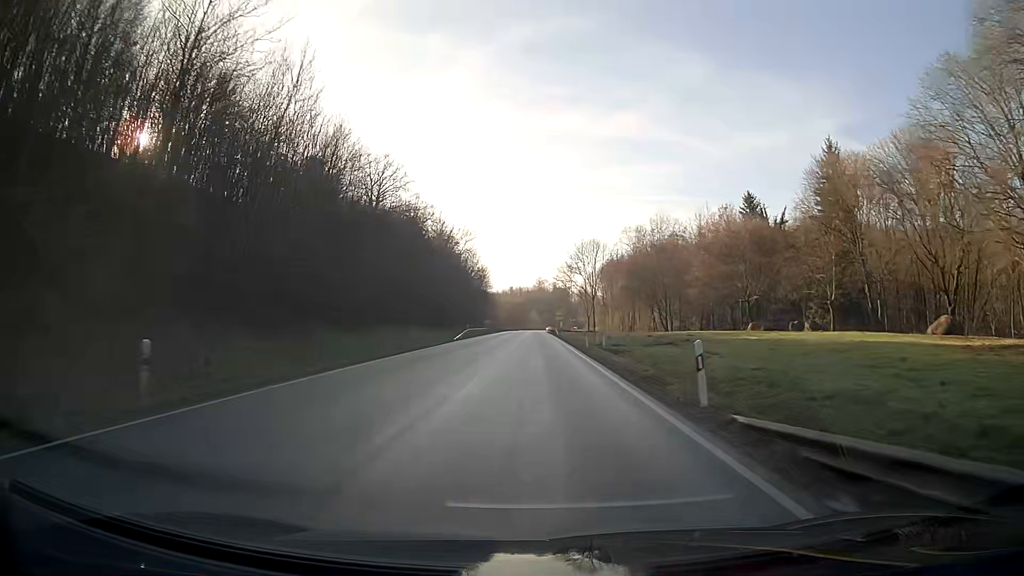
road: primary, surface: asphalt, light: Day
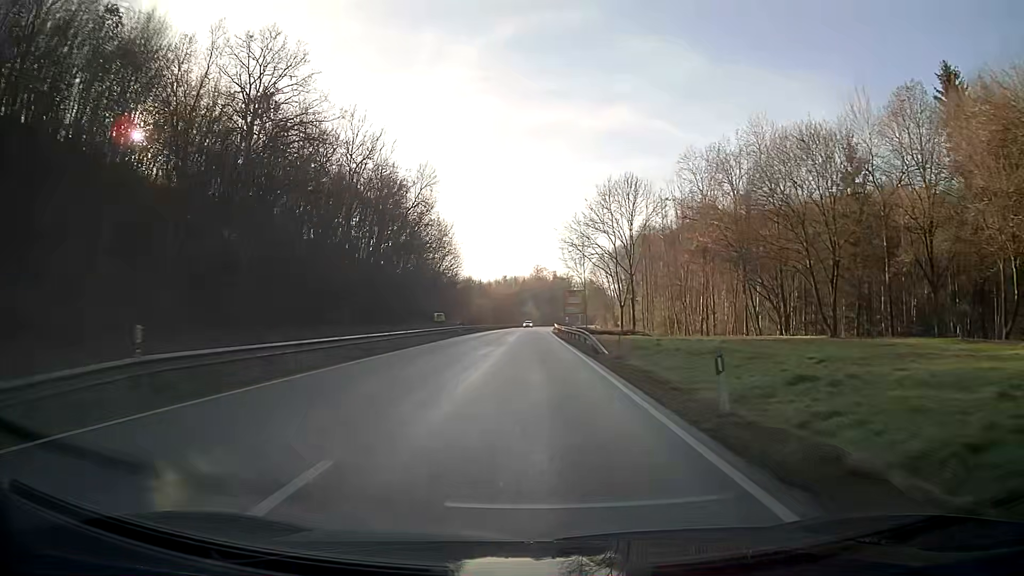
(+0.1, +53.9) m; 0°
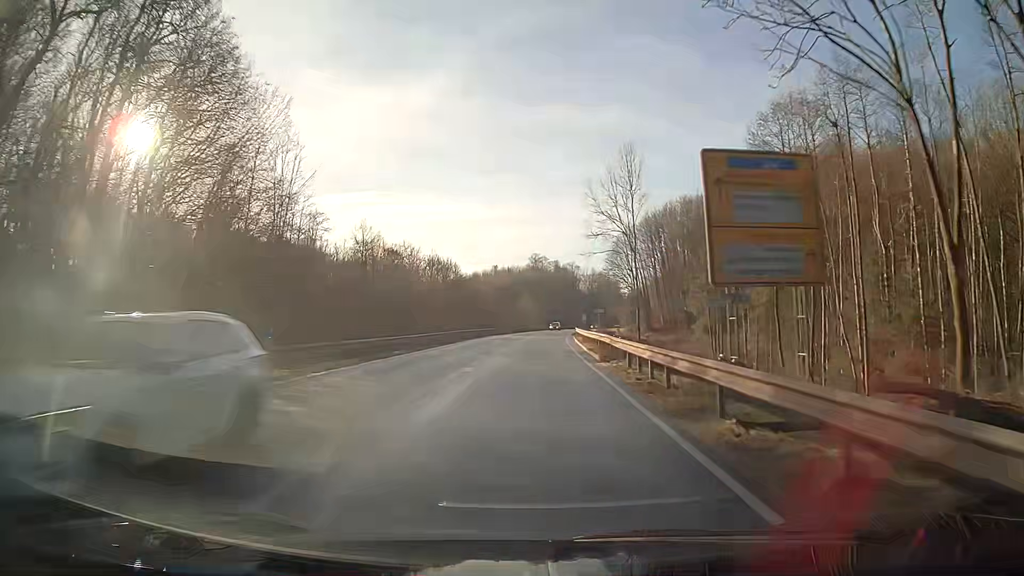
(+0.1, +64.9) m; 0°
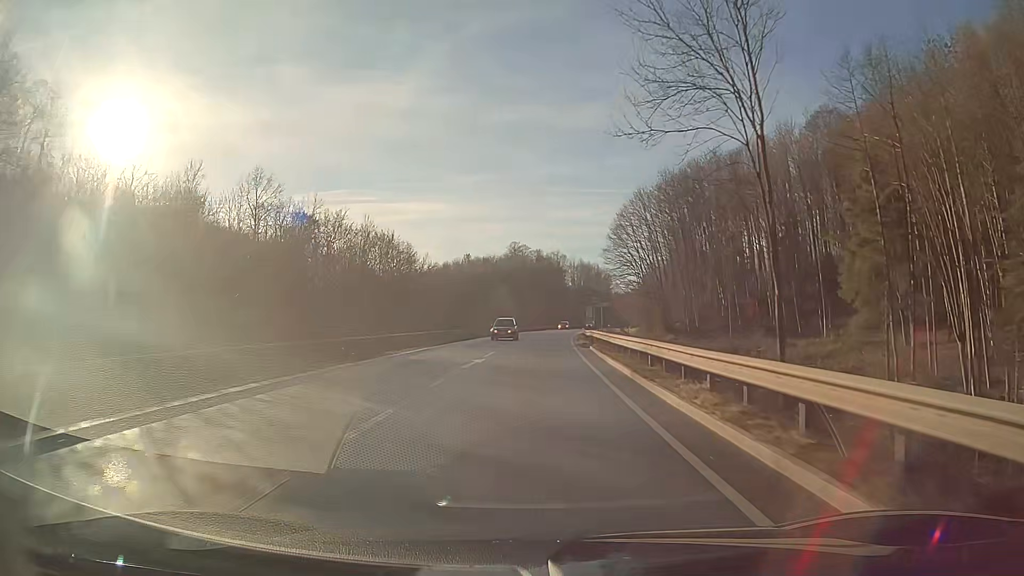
(+0.6, +38.8) m; +2°
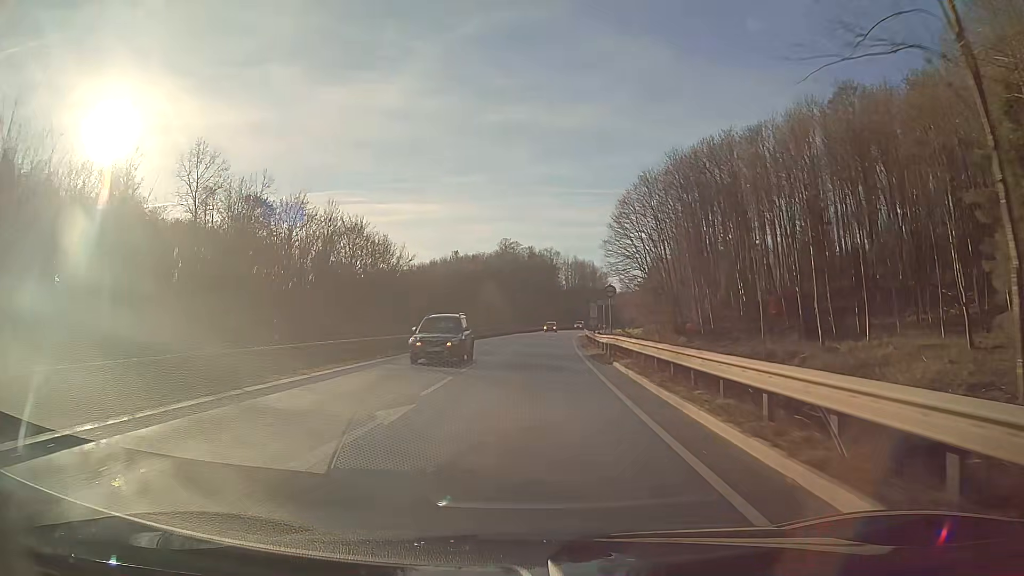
(+0.1, +12.9) m; +1°
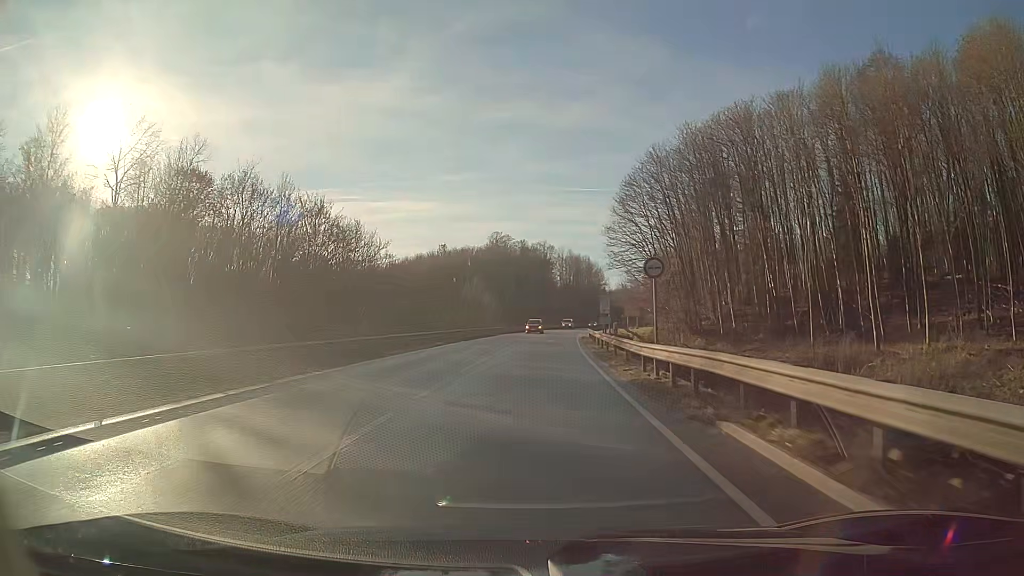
(+0.1, +12.9) m; +1°
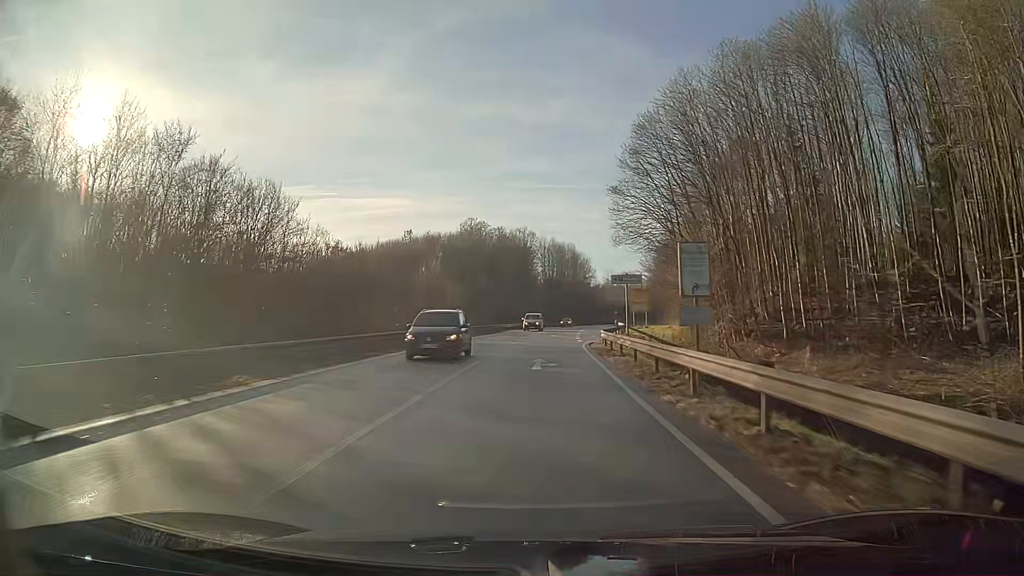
(+0.4, +25.5) m; +2°
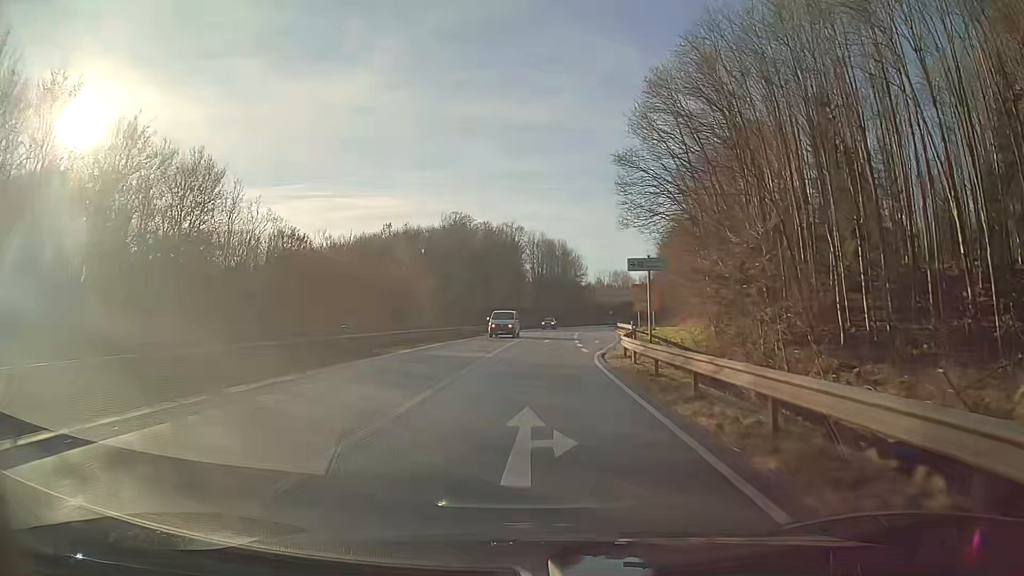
(+0.1, +12.3) m; +1°
